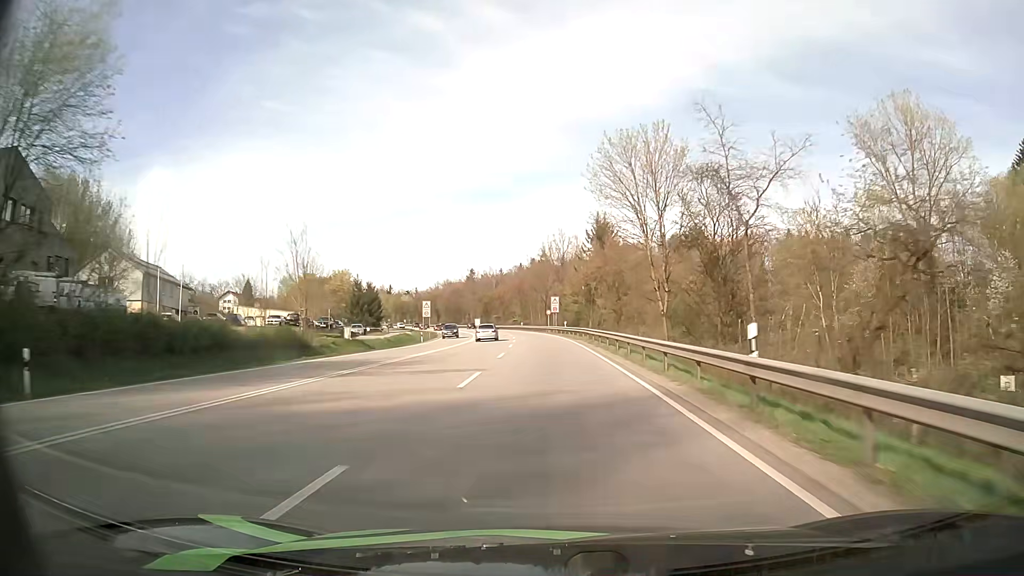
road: primary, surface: asphalt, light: Day
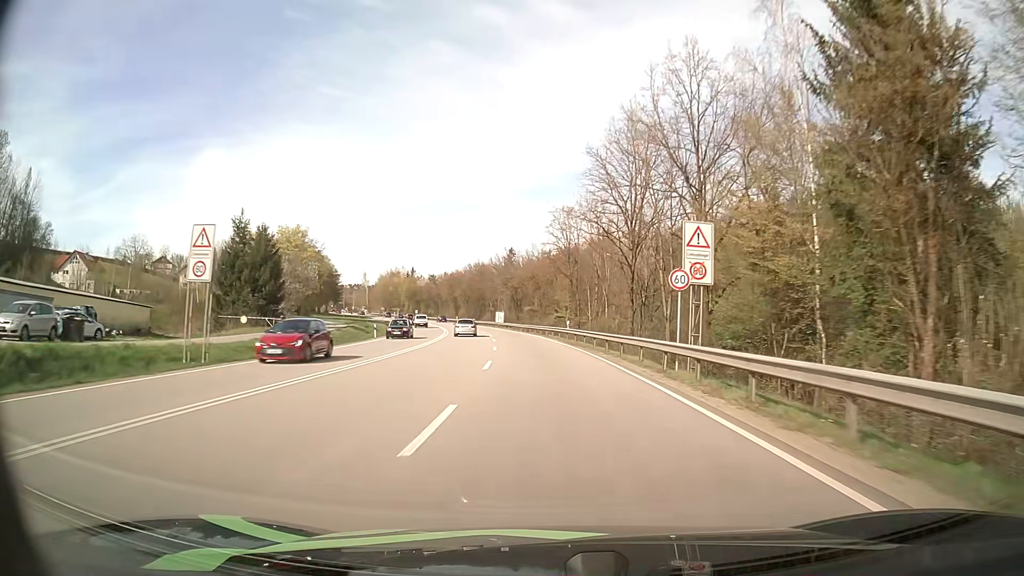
(-1.8, +66.7) m; -4°
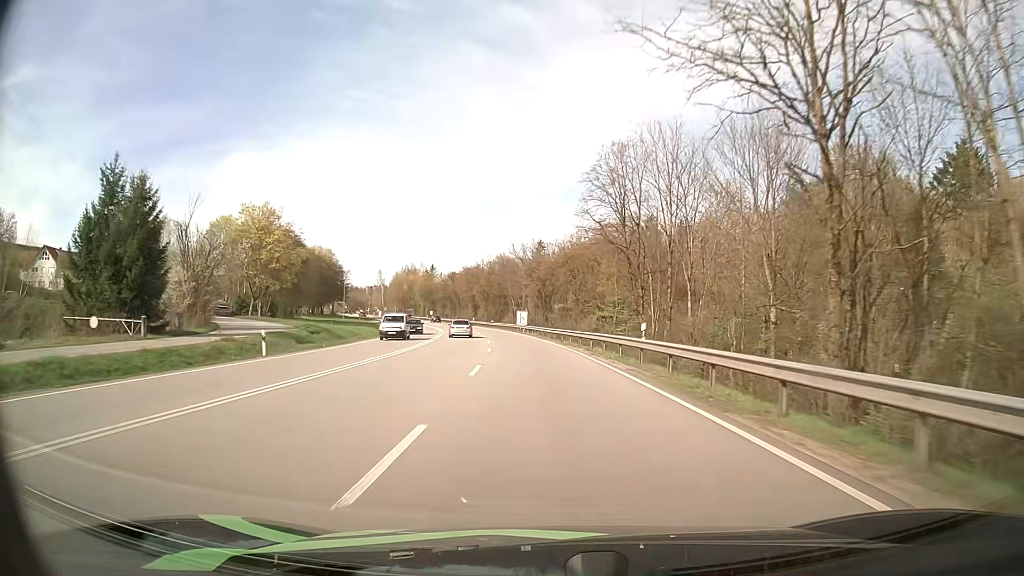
(-0.6, +25.4) m; -3°
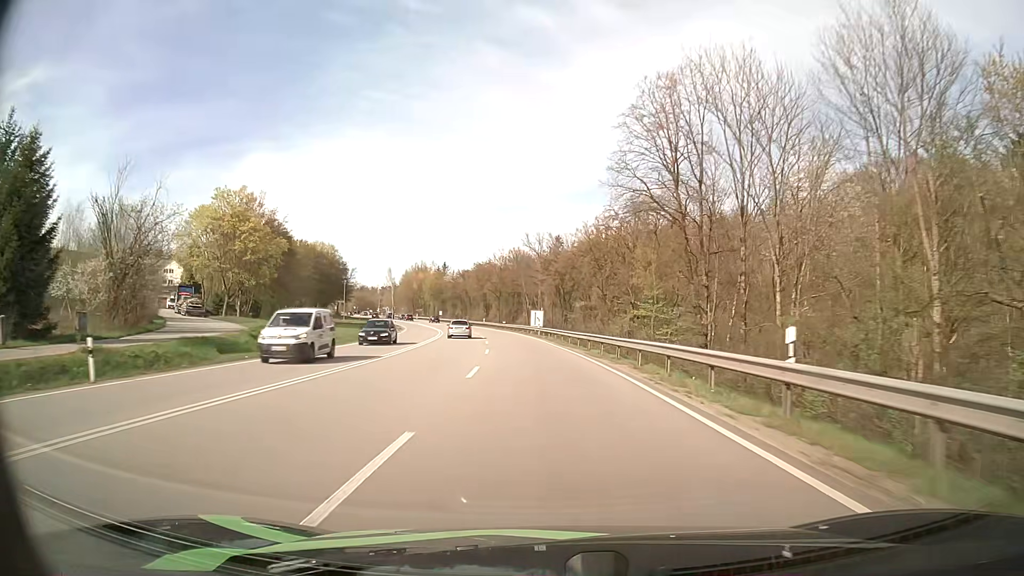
(-0.2, +12.4) m; -1°
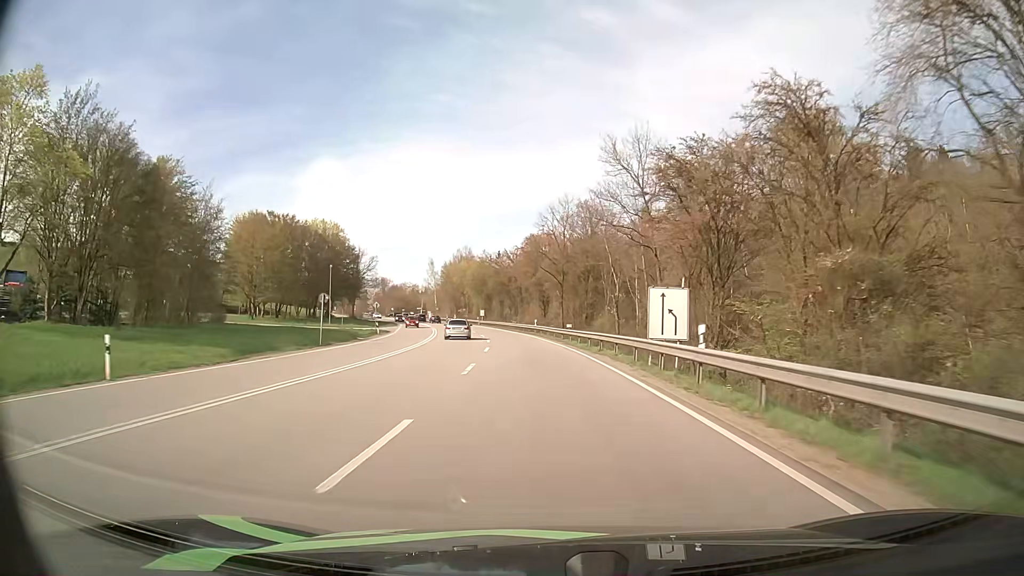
(-2.5, +46.9) m; -6°
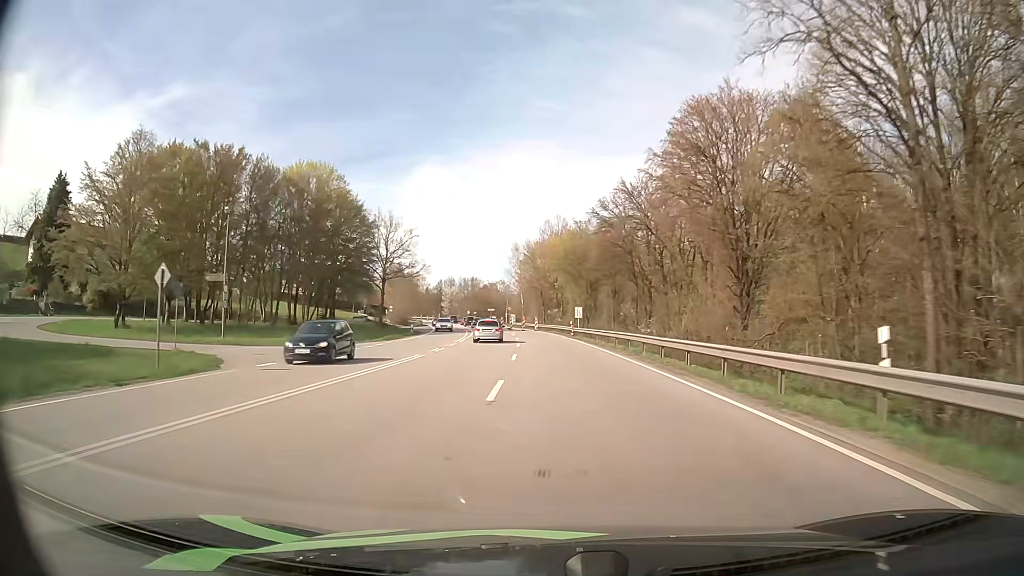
(-3.8, +53.5) m; -9°
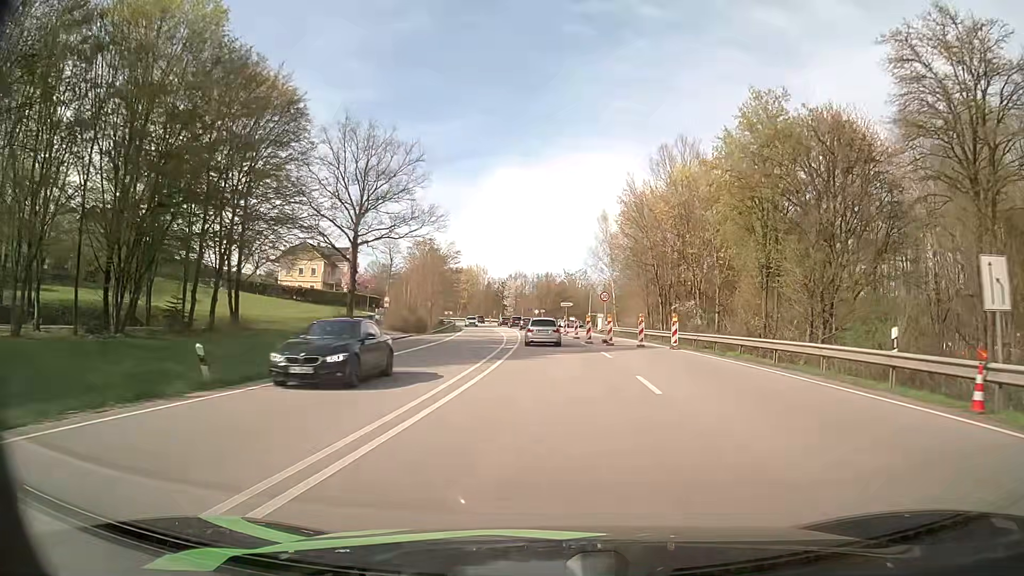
(-3.4, +46.3) m; -7°
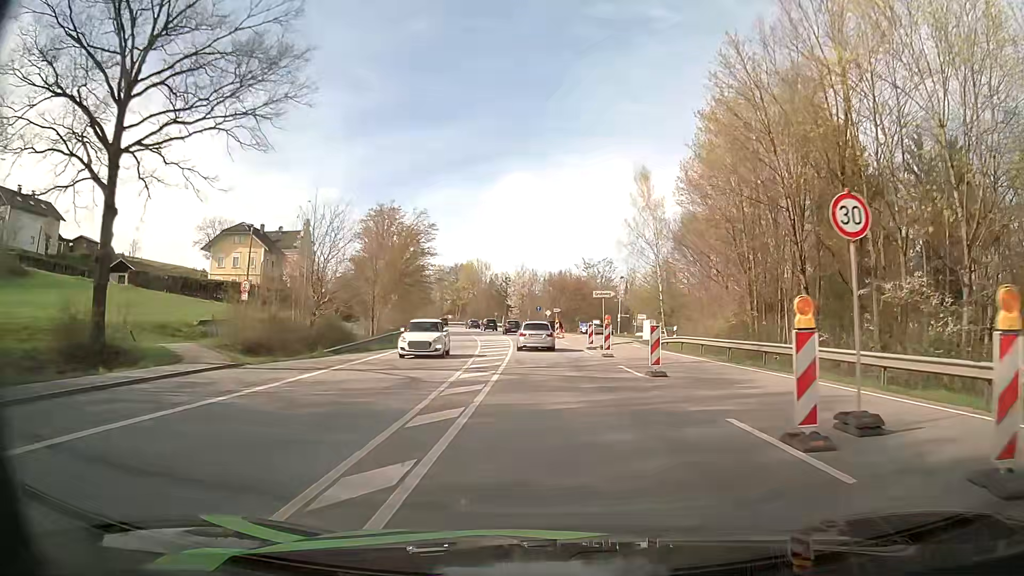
(-0.4, +30.9) m; -1°
(0, +10) (0, +20) (-1, +30) (-1, +40) (-2, +50) (-3, +60) (-4, +70) (-5, +80) (-7, +90) (-9, +99) m
